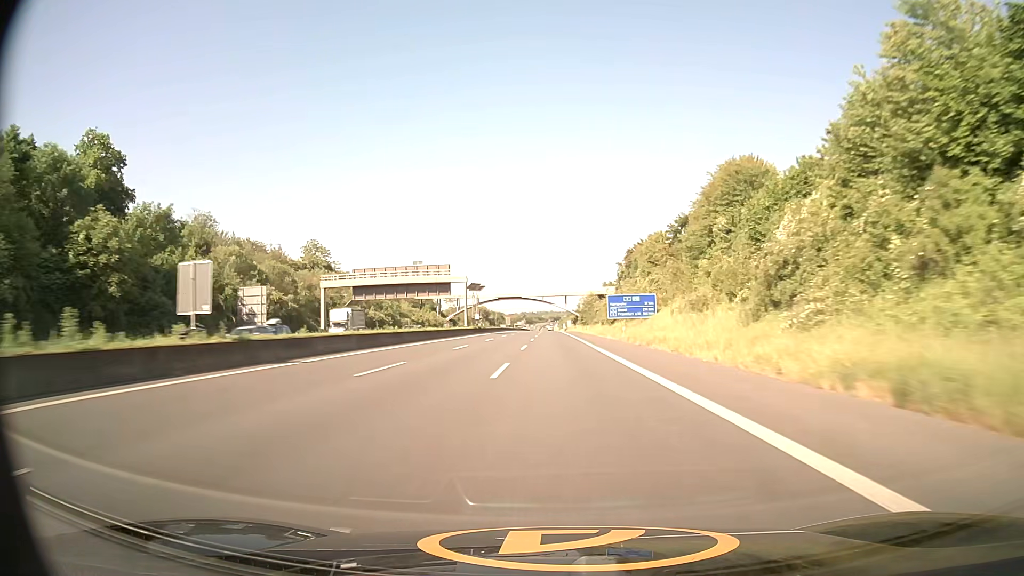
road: motorway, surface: asphalt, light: Day
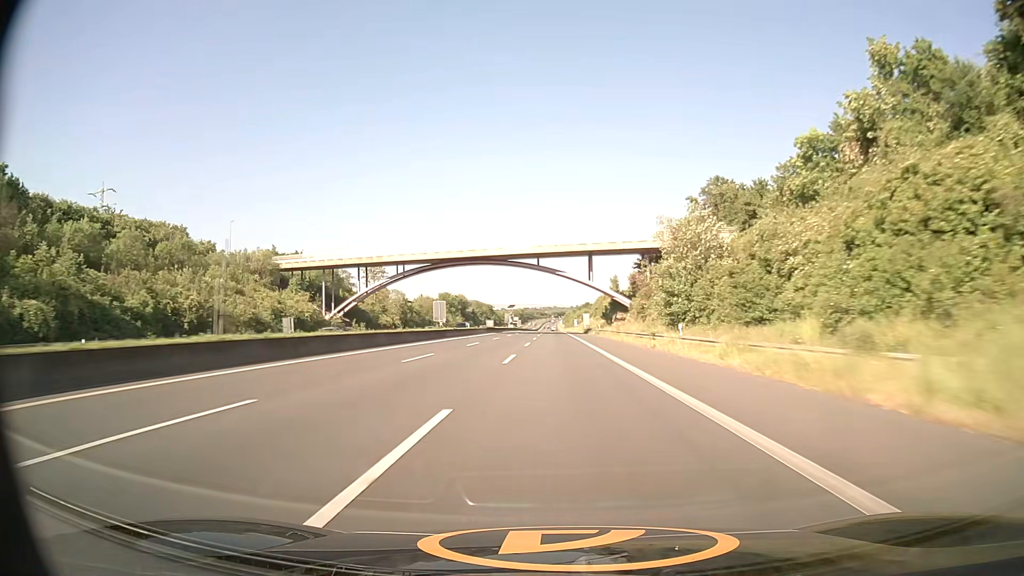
(-0.8, +119.6) m; 0°
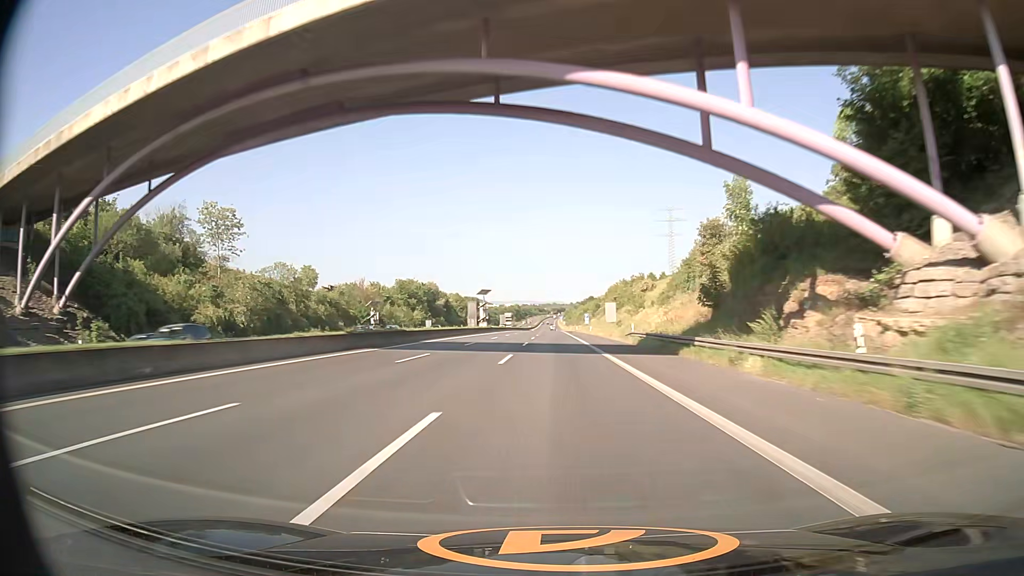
(+0.1, +72.2) m; 0°
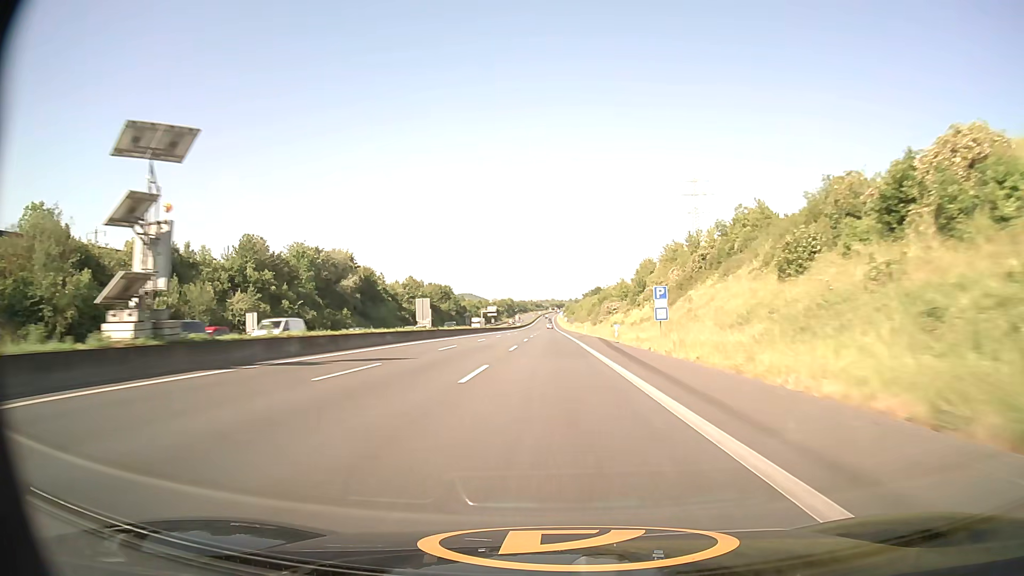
(+0.1, +96.4) m; 0°
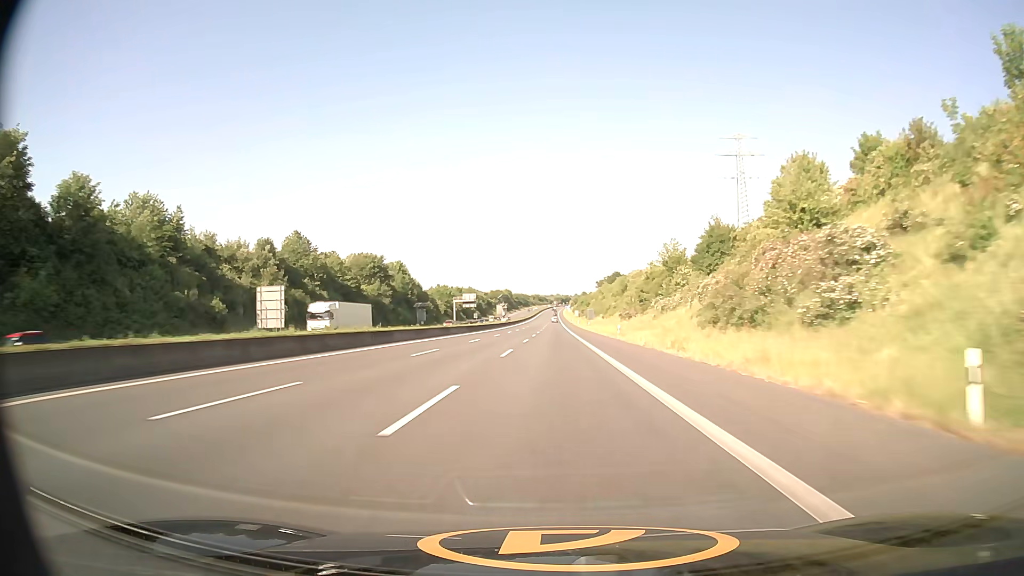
(-0.3, +96.8) m; 0°
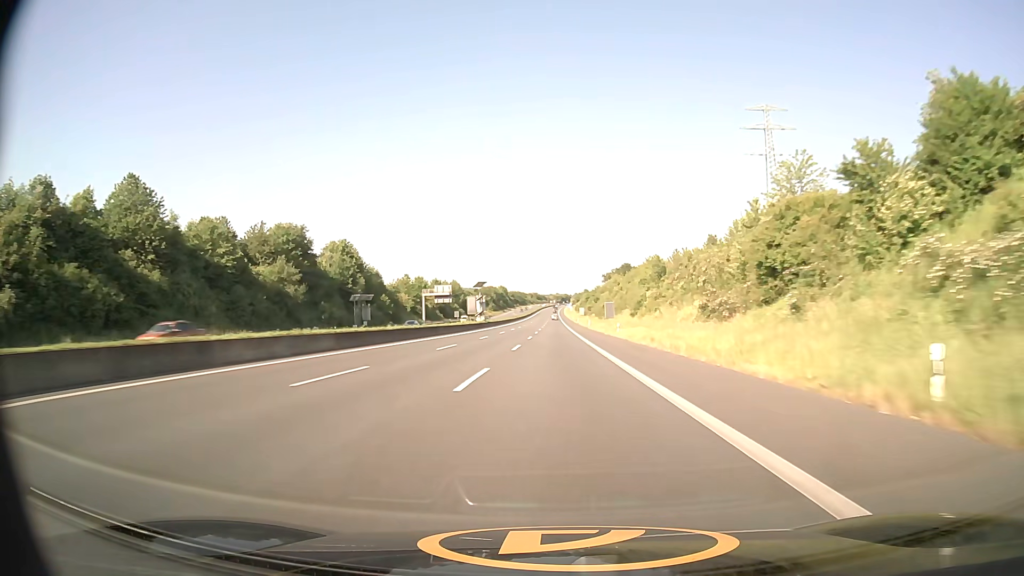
(0.0, +48.5) m; 0°
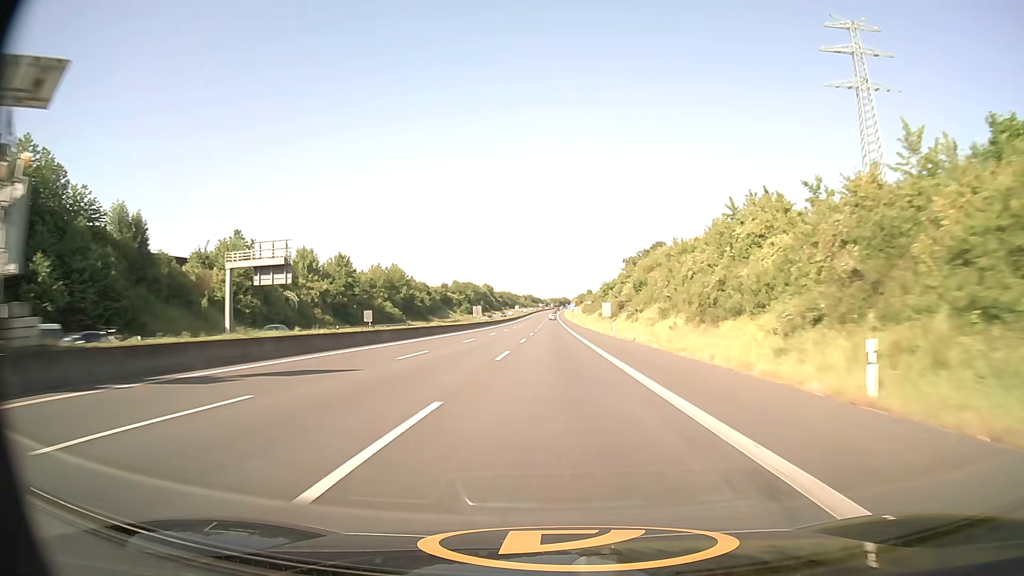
(+0.2, +97.2) m; 0°
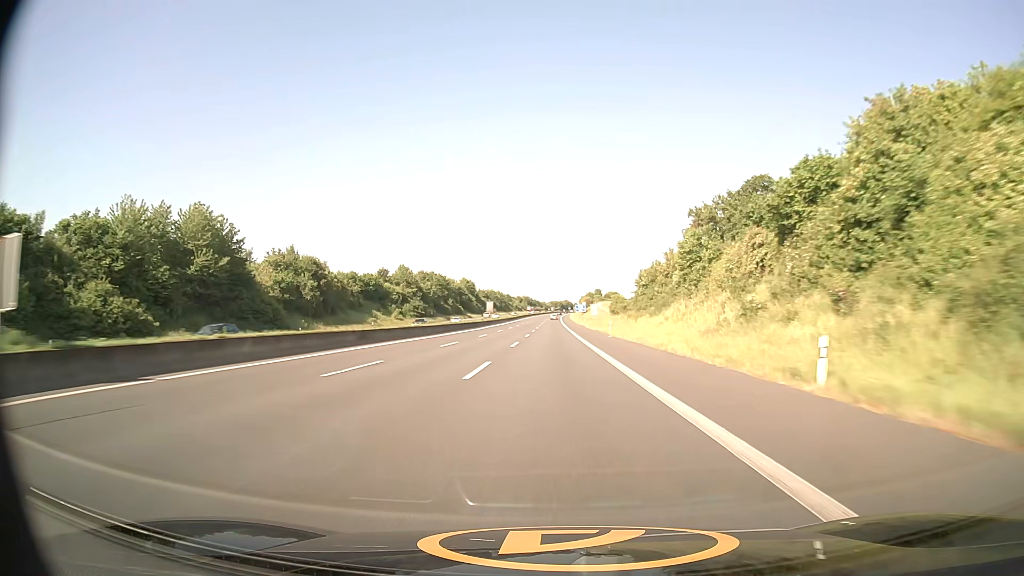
(0.0, +97.1) m; 0°
(0, +10) (0, +20) (0, +30) (0, +40) (0, +50) (0, +60) (0, +70) (0, +80) (0, +90) (0, +100) m
